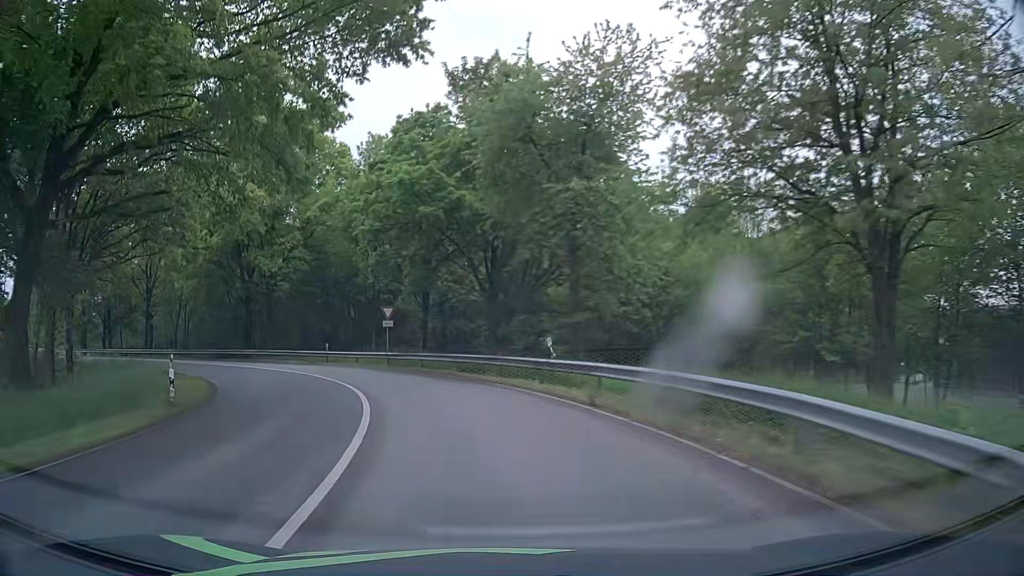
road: tertiary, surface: asphalt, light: Day
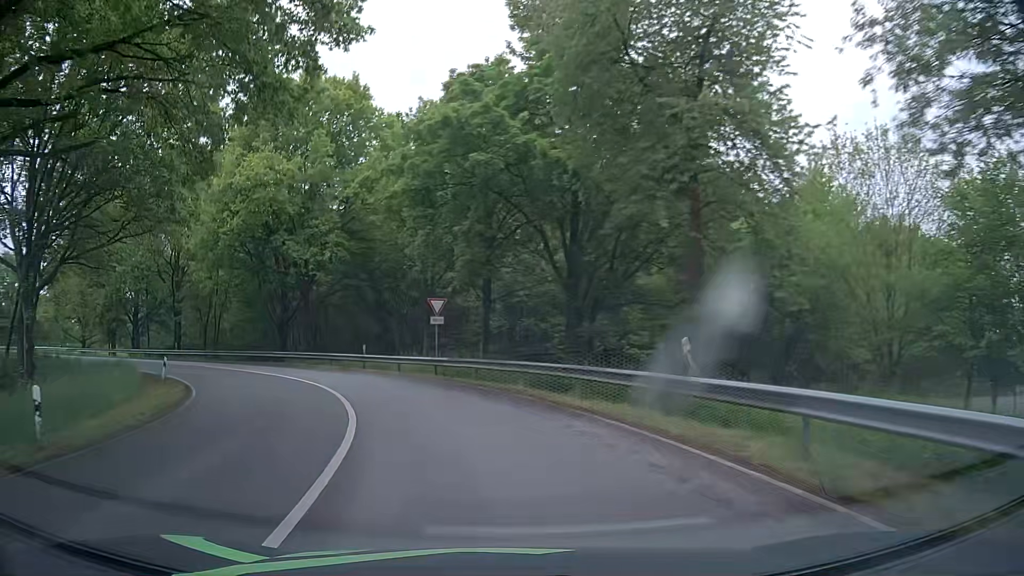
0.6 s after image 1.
(-0.5, +8.0) m; -7°
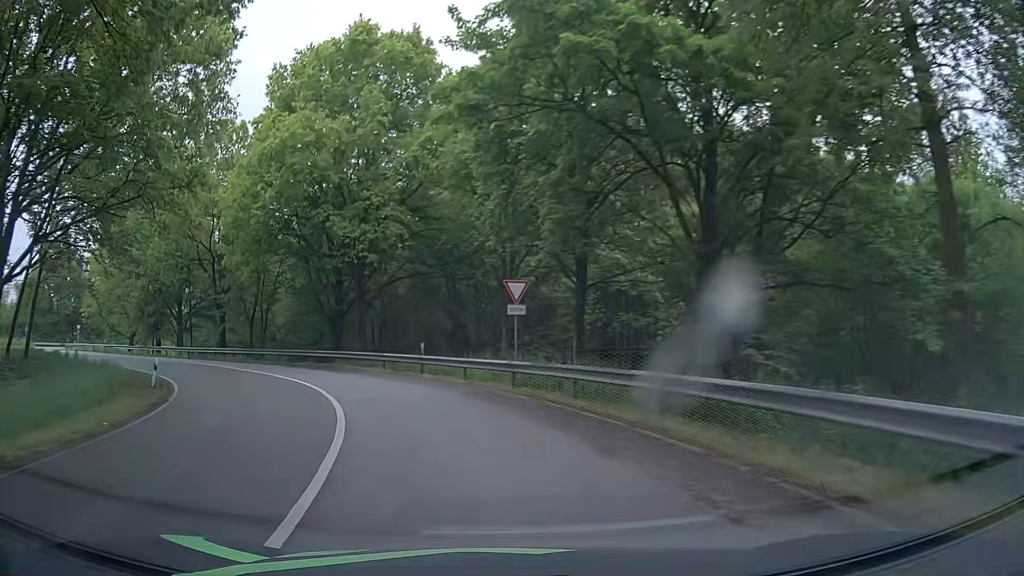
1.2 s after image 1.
(-0.4, +7.6) m; -6°
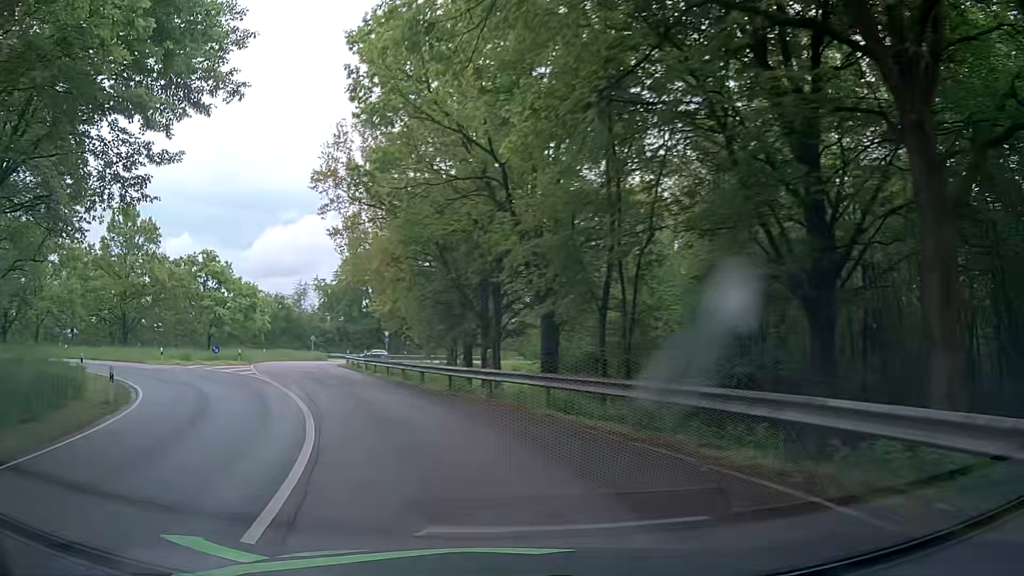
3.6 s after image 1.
(-8.2, +28.2) m; -34°
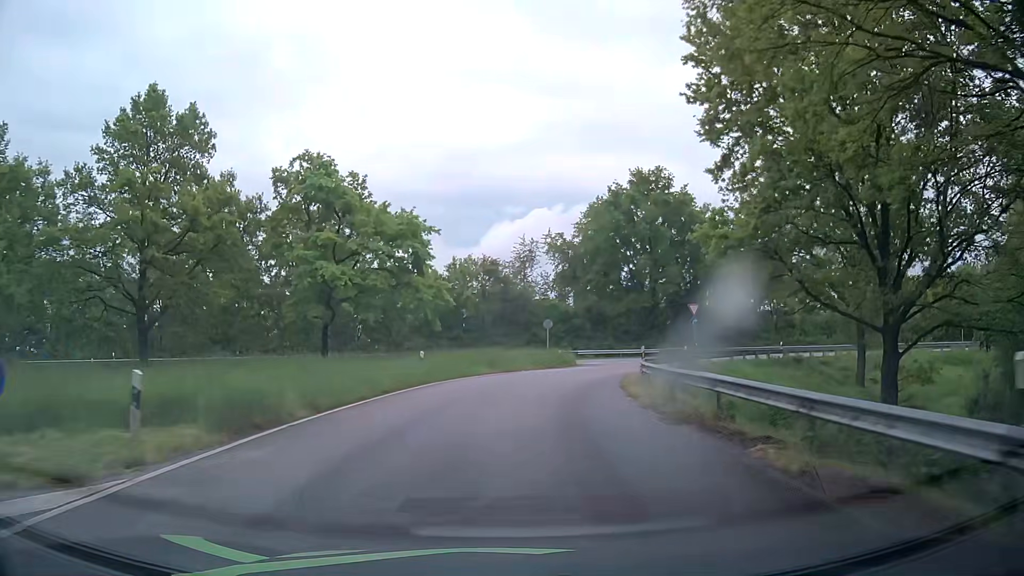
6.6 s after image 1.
(-10.9, +36.9) m; -21°
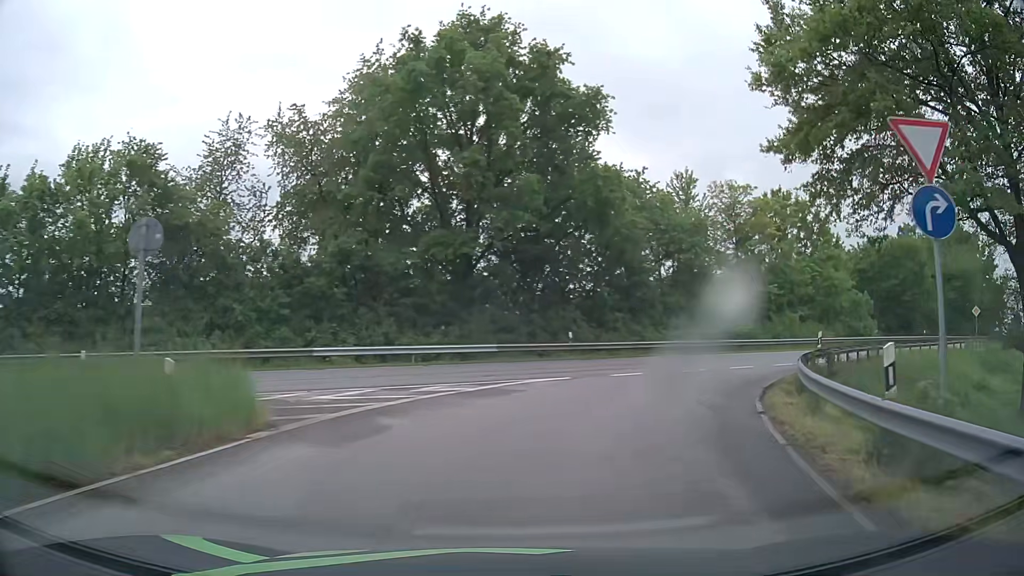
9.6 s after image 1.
(+3.3, +33.6) m; +18°
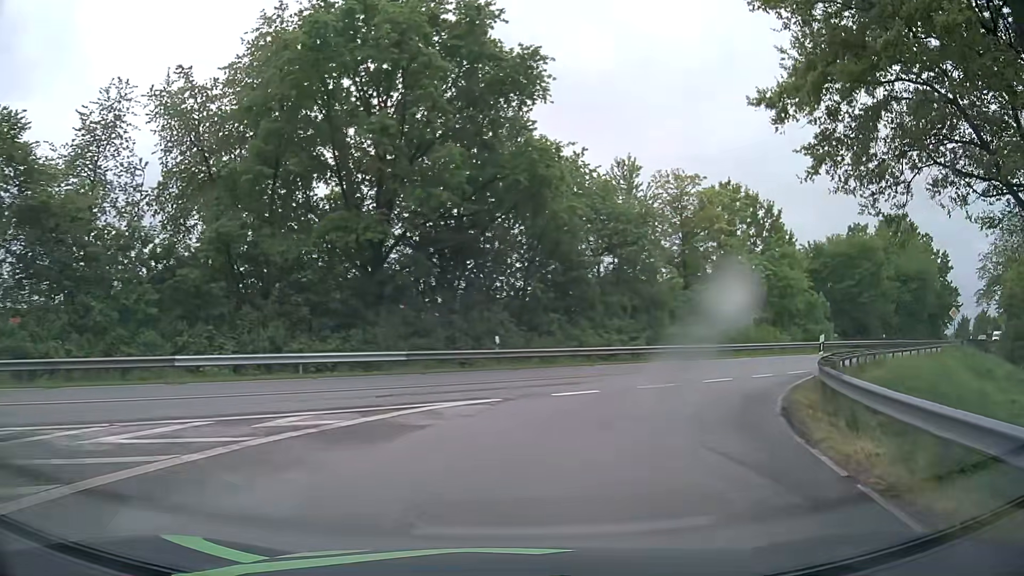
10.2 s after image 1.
(+0.3, +5.3) m; +6°
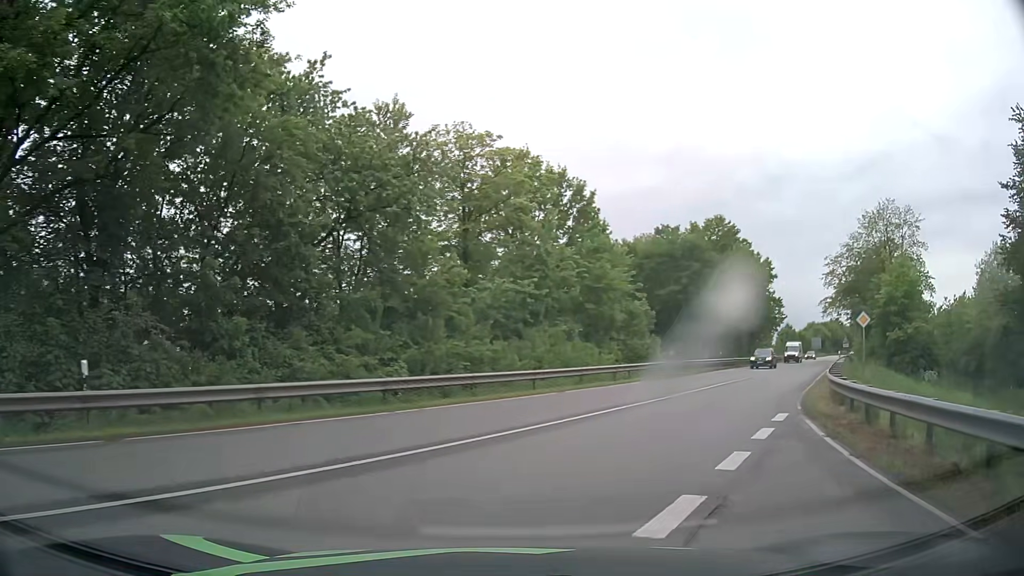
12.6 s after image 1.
(+2.4, +14.2) m; +20°
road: unclassified
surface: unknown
(+2, +10) (+6, +19) (+11, +28) (+16, +36) (+21, +45) (+26, +54) (+31, +62) (+36, +71) (+41, +80) (+46, +88) m
